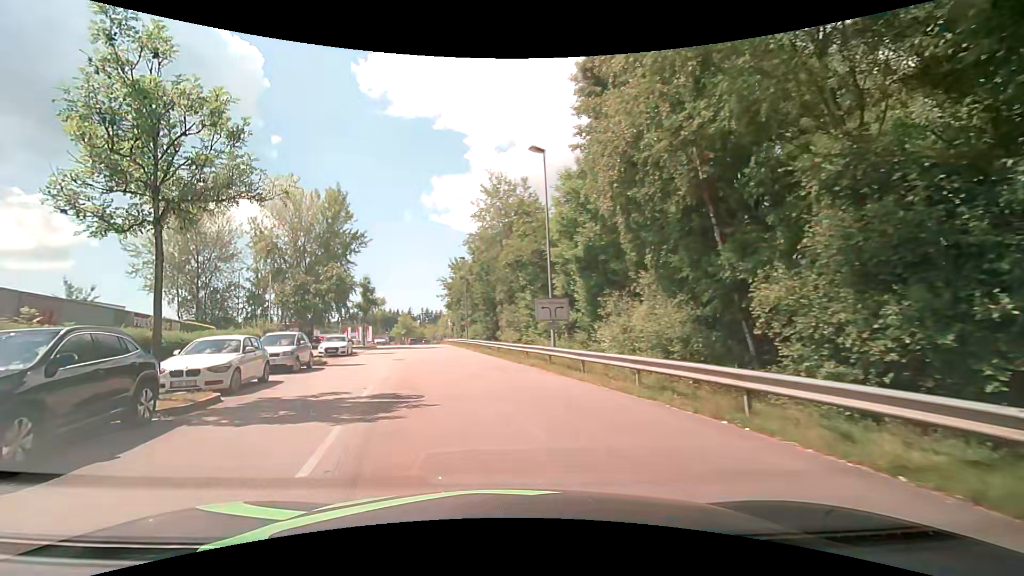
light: Day
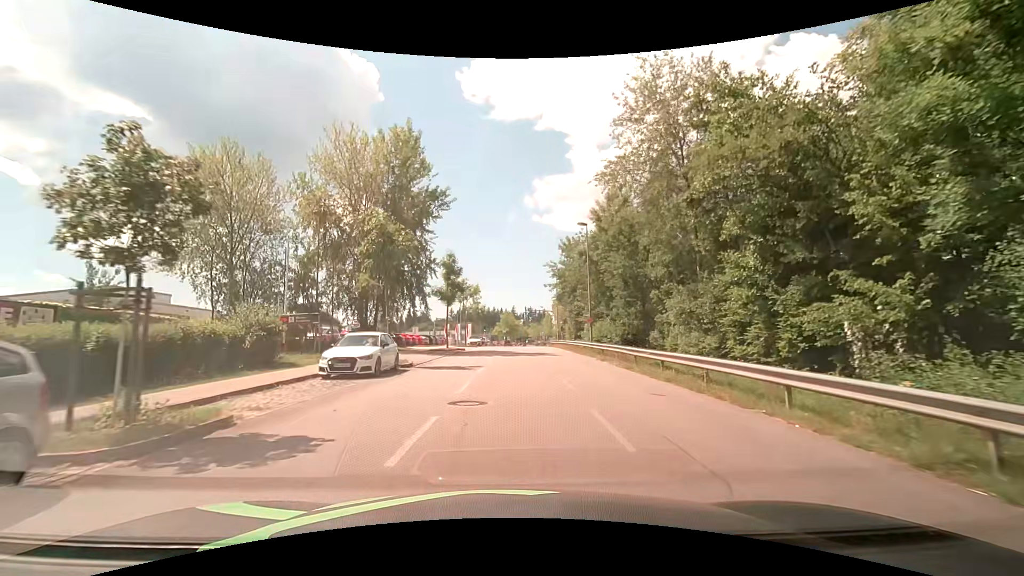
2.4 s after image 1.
(-2.7, +18.4) m; -11°
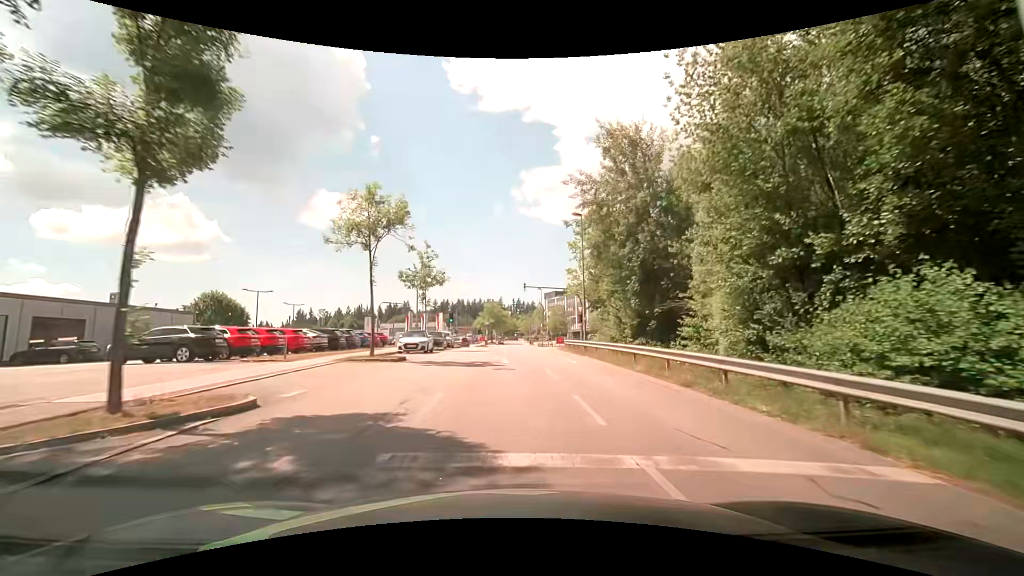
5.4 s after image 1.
(+0.3, +34.5) m; 0°
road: residential
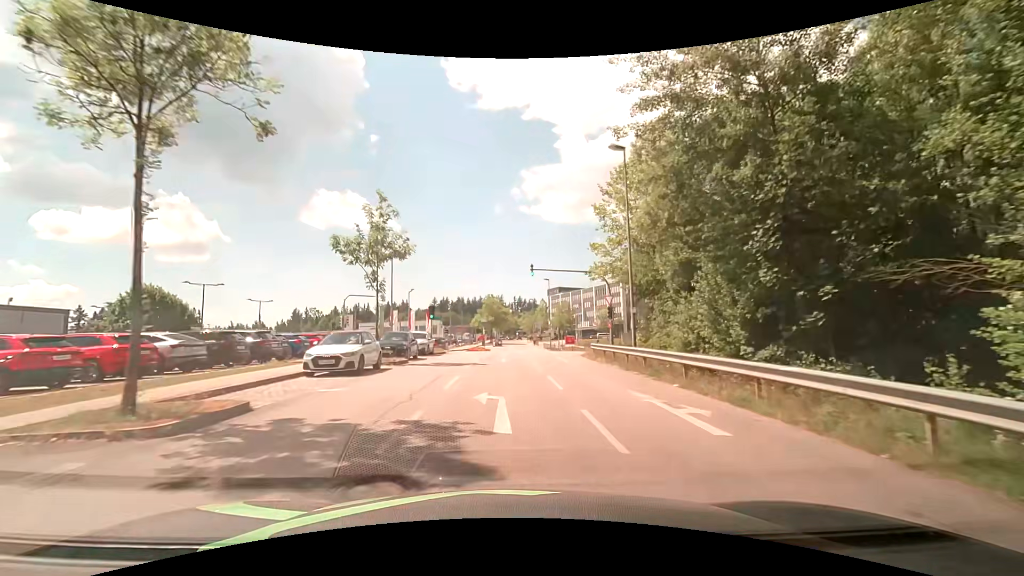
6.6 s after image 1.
(+0.1, +13.5) m; 0°
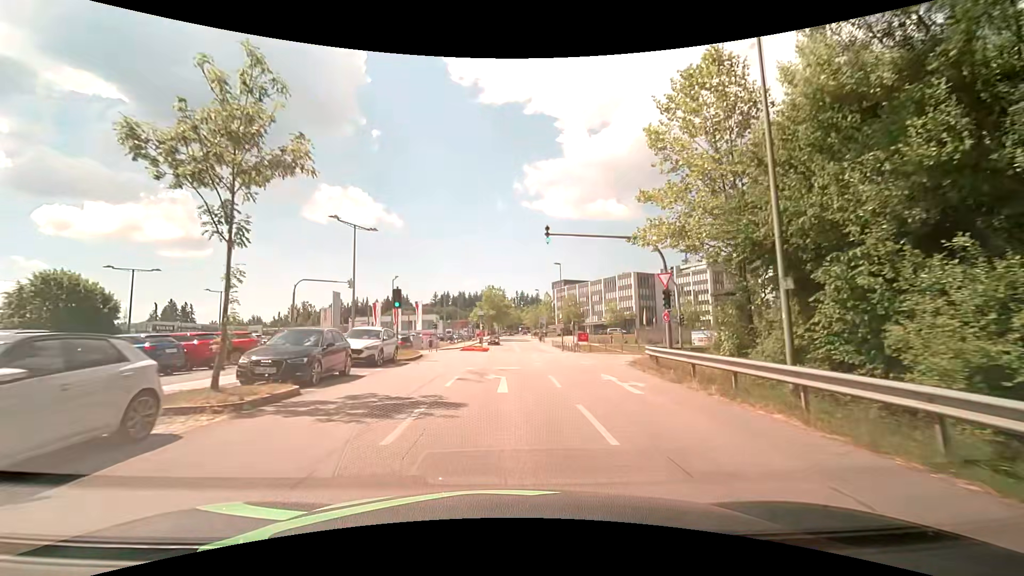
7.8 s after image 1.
(0.0, +12.1) m; -1°
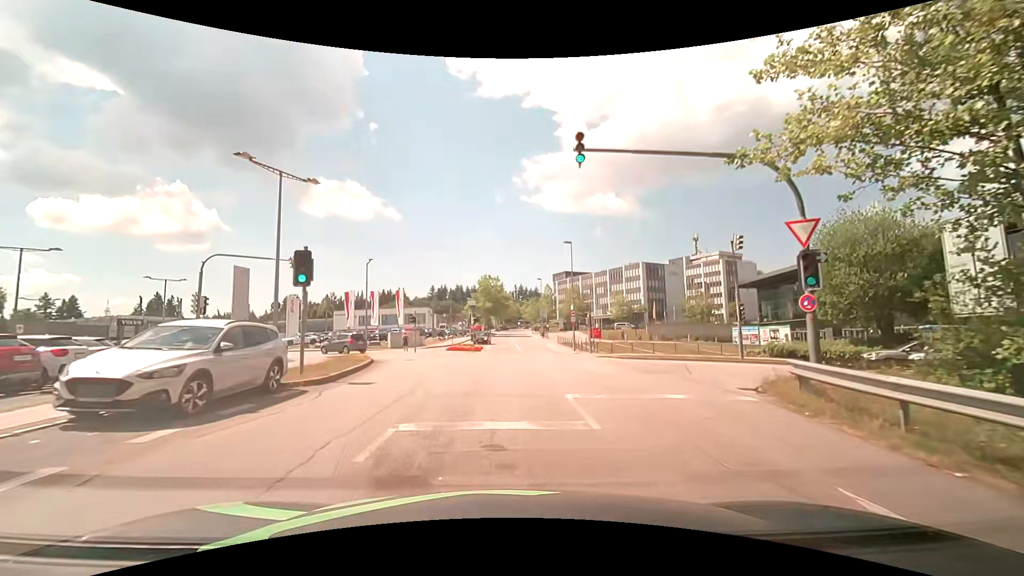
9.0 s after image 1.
(+0.1, +11.1) m; 0°
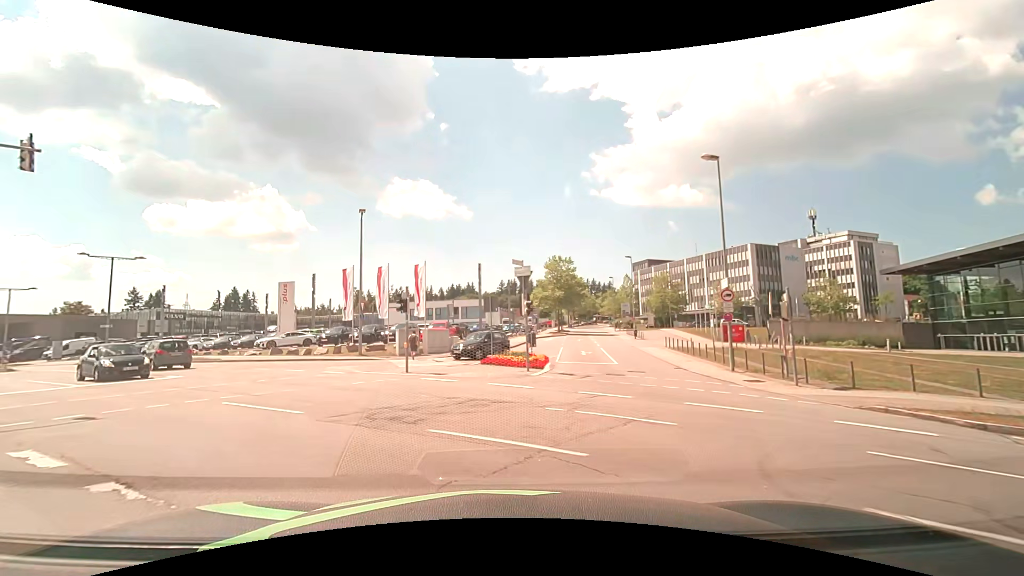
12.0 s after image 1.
(-0.4, +21.5) m; -8°
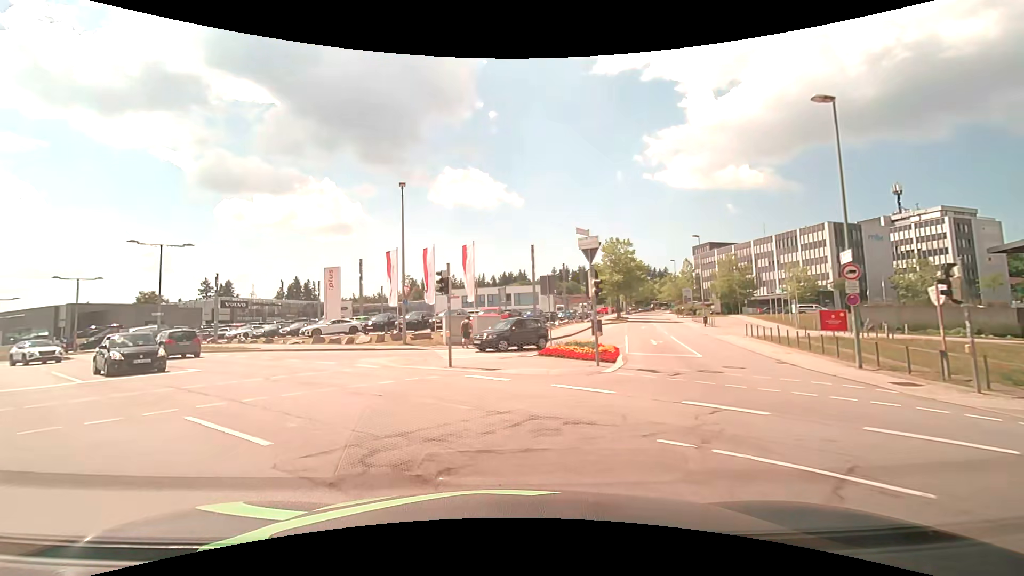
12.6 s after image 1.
(-0.2, +3.8) m; -5°
(-2, +10) (-7, +18) (-14, +25) (-22, +32) (-29, +38) (-37, +45) (-45, +51) (-53, +57) (-61, +63) (-70, +68) m
